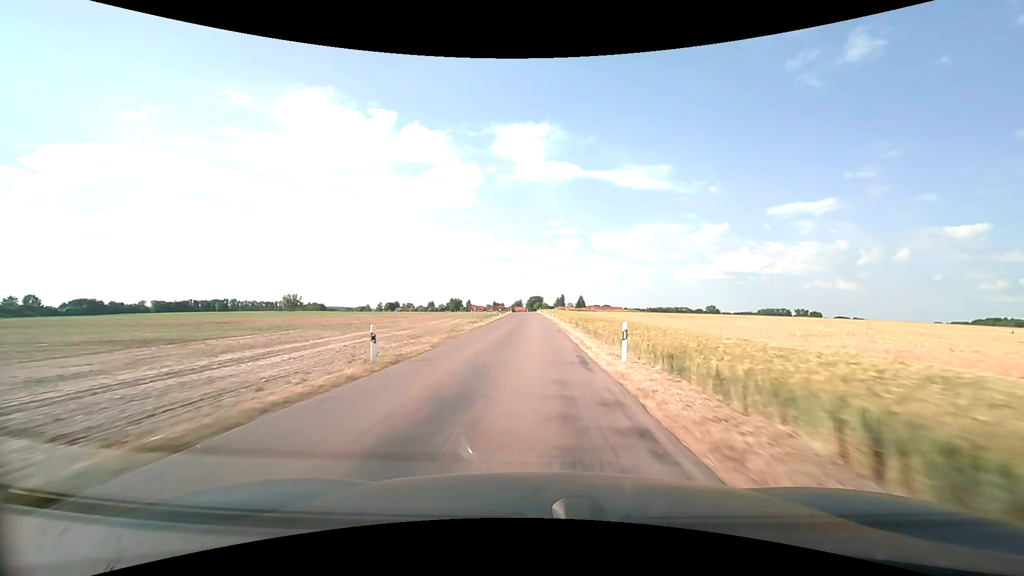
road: unclassified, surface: asphalt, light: Day
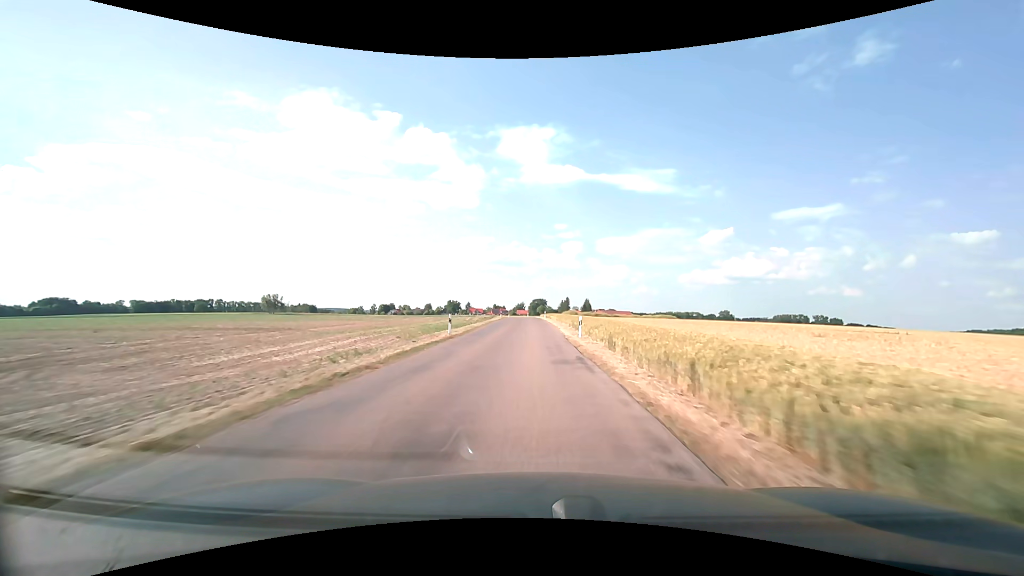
(-0.1, +37.7) m; 0°
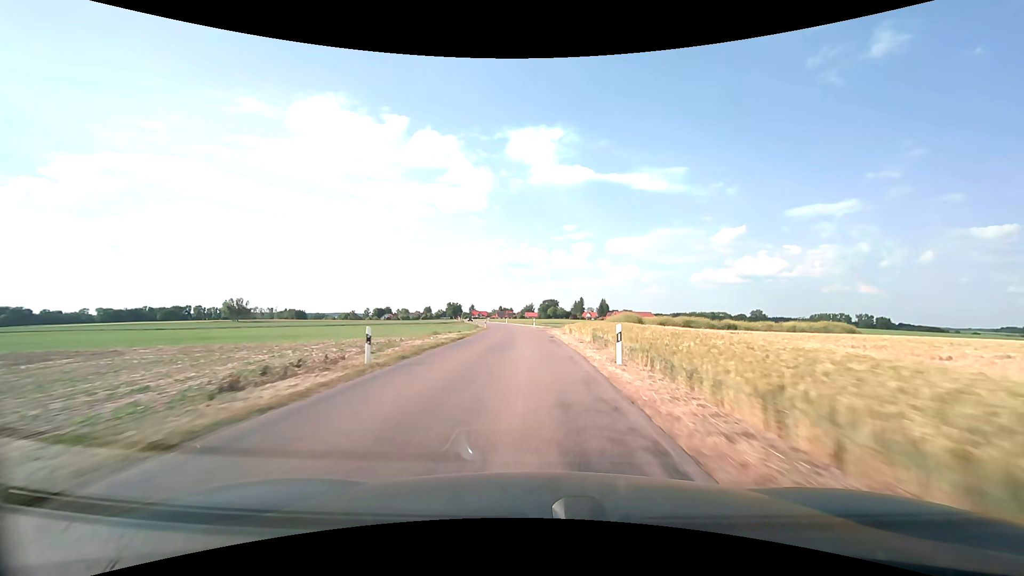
(-0.6, +62.1) m; -1°
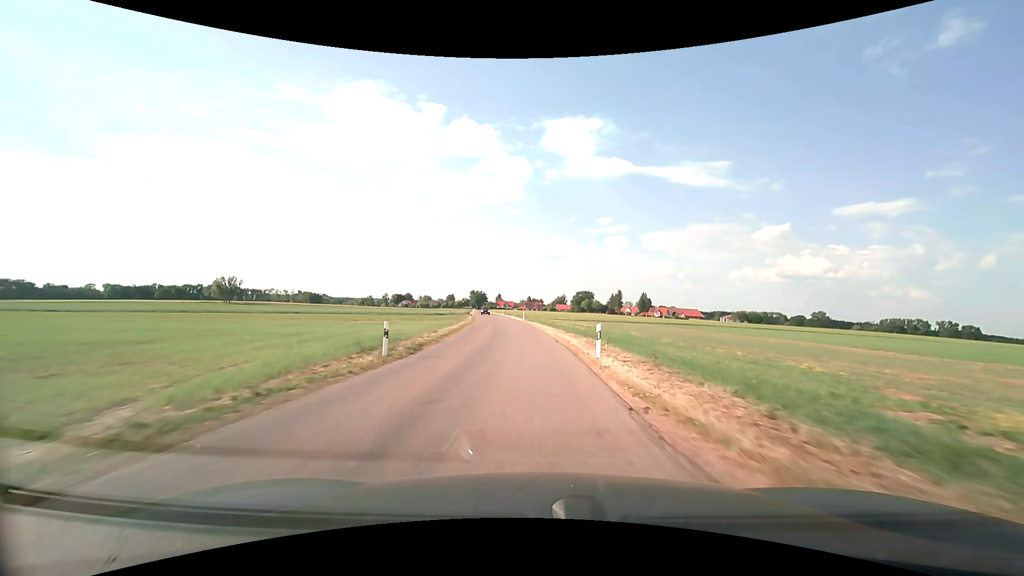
(-1.1, +49.2) m; -4°
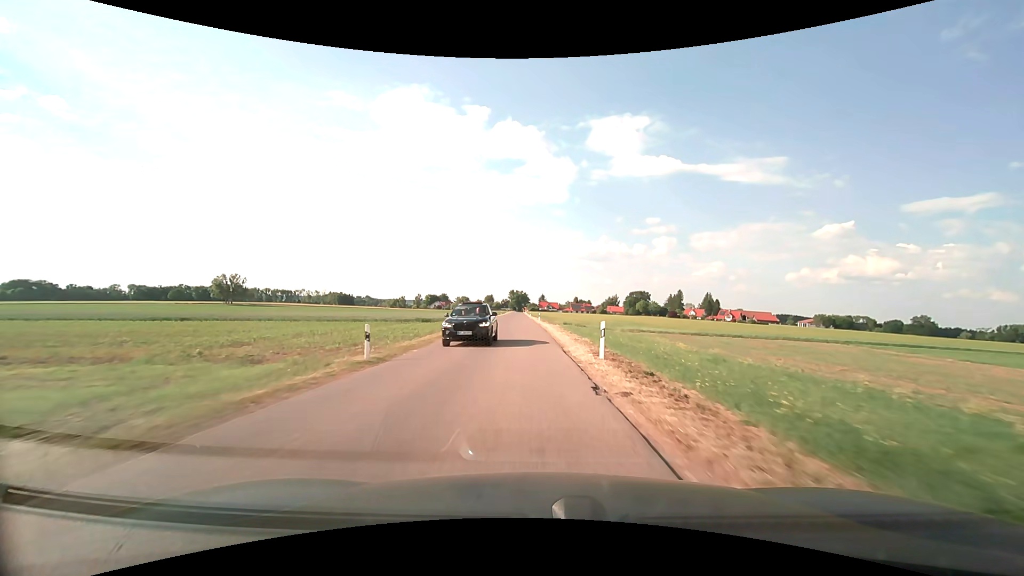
(-1.9, +49.6) m; -5°
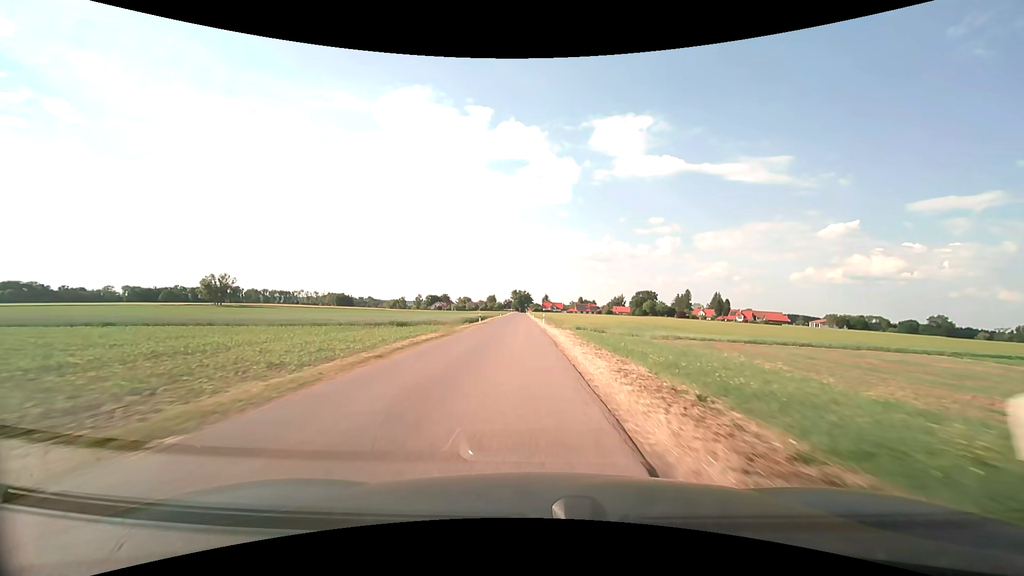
(0.0, +12.2) m; 0°
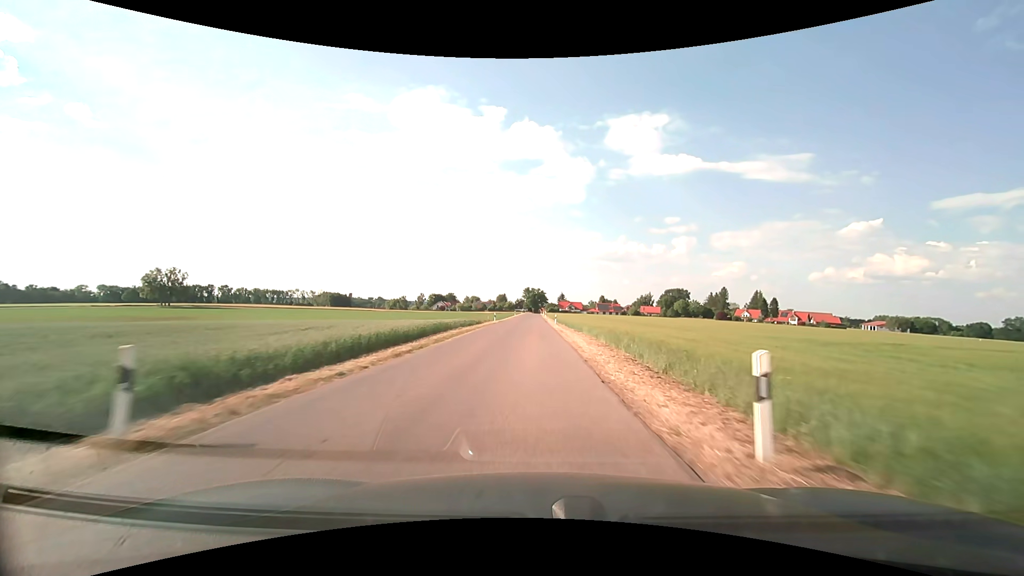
(-1.4, +47.0) m; -2°
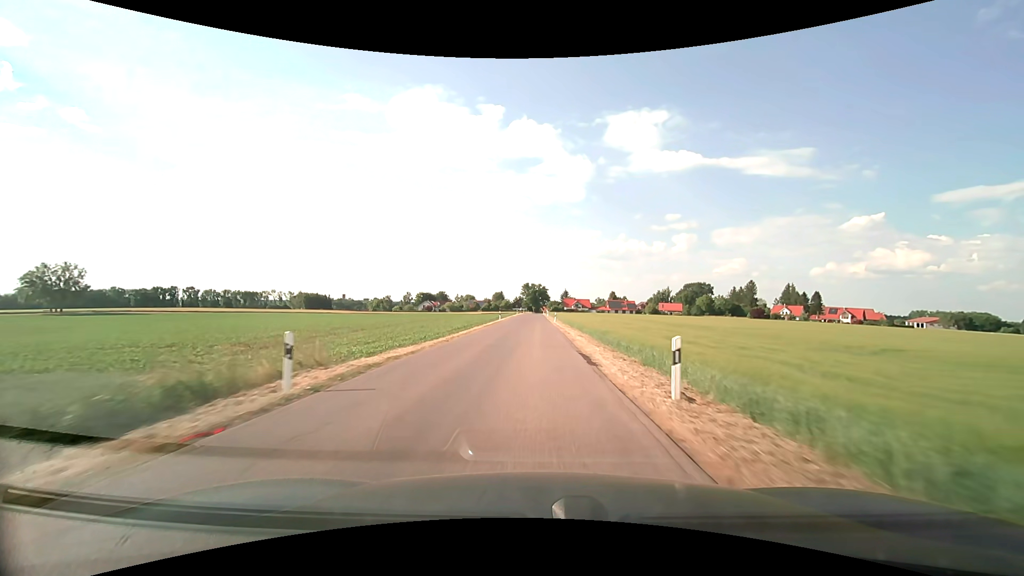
(-0.1, +46.8) m; 0°
(0, +10) (0, +20) (0, +30) (0, +40) (0, +50) (0, +60) (0, +70) (0, +80) (0, +90) (0, +100) m
